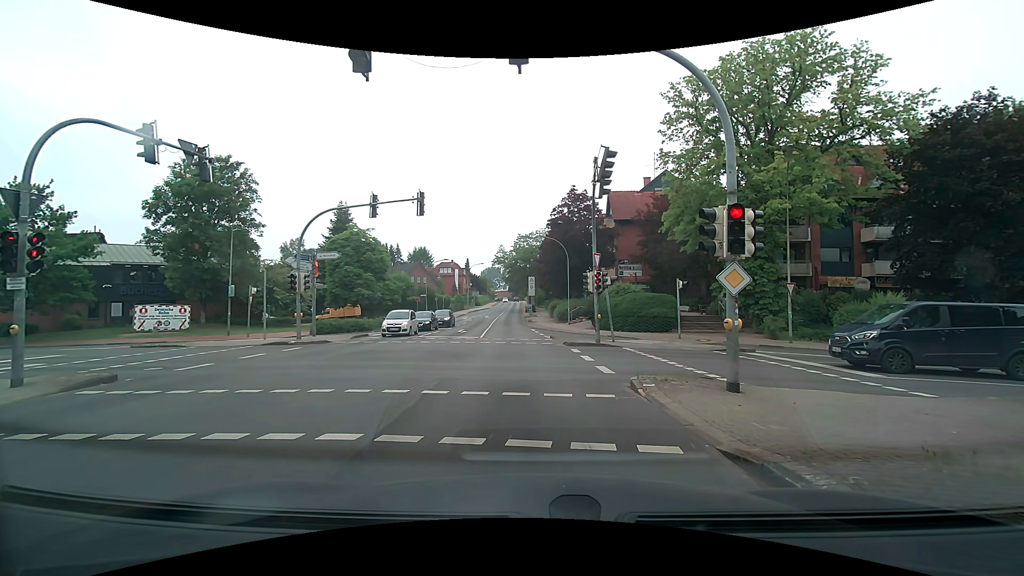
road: secondary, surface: asphalt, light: Day
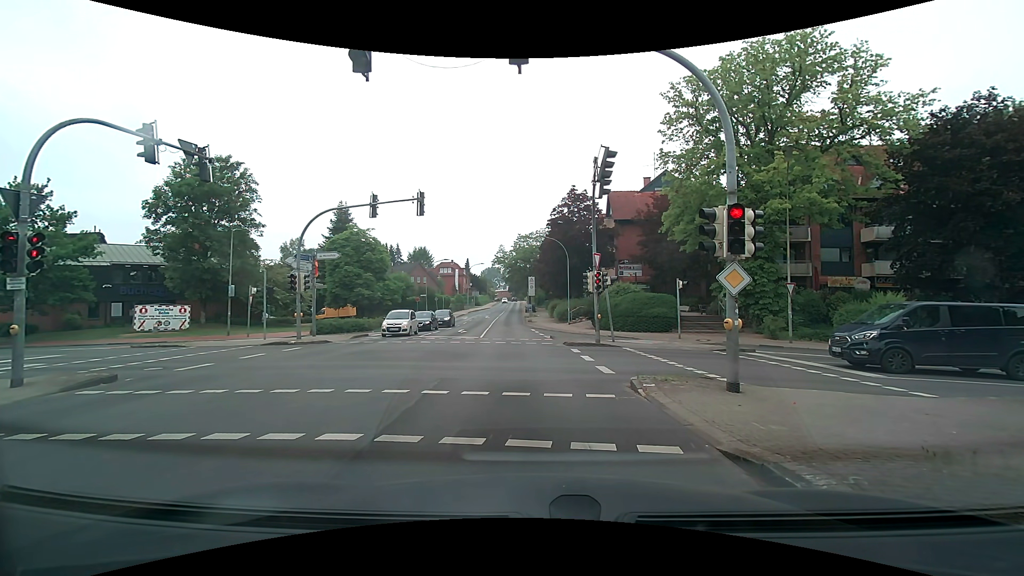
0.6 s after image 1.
(0.0, 0.0) m; 0°
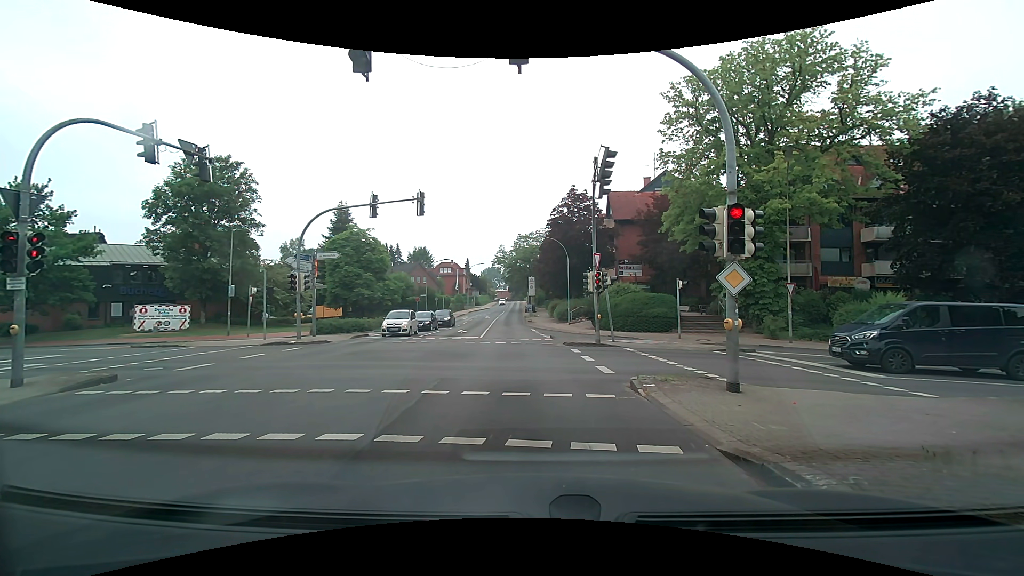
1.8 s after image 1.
(0.0, 0.0) m; 0°
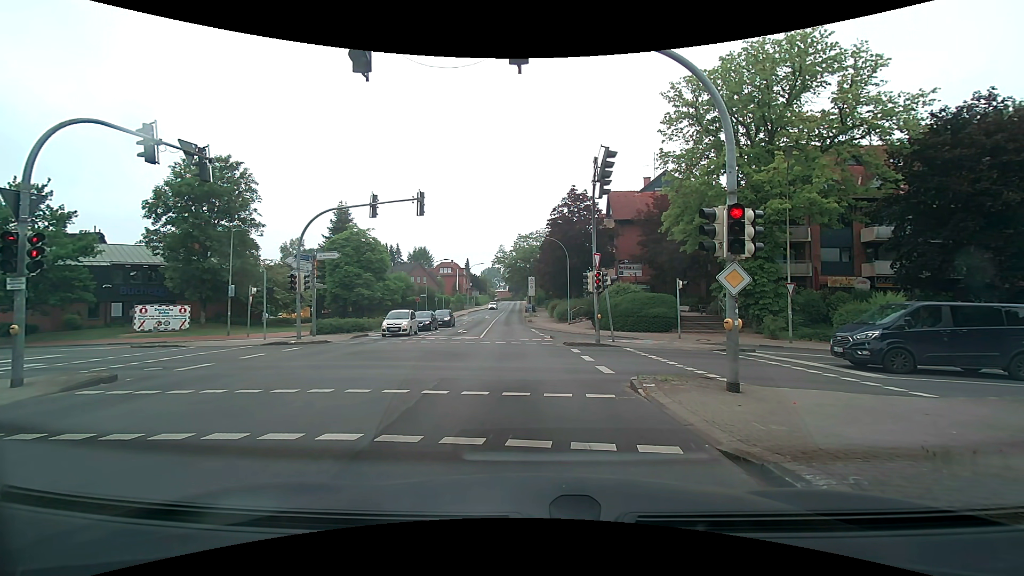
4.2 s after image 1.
(0.0, 0.0) m; 0°
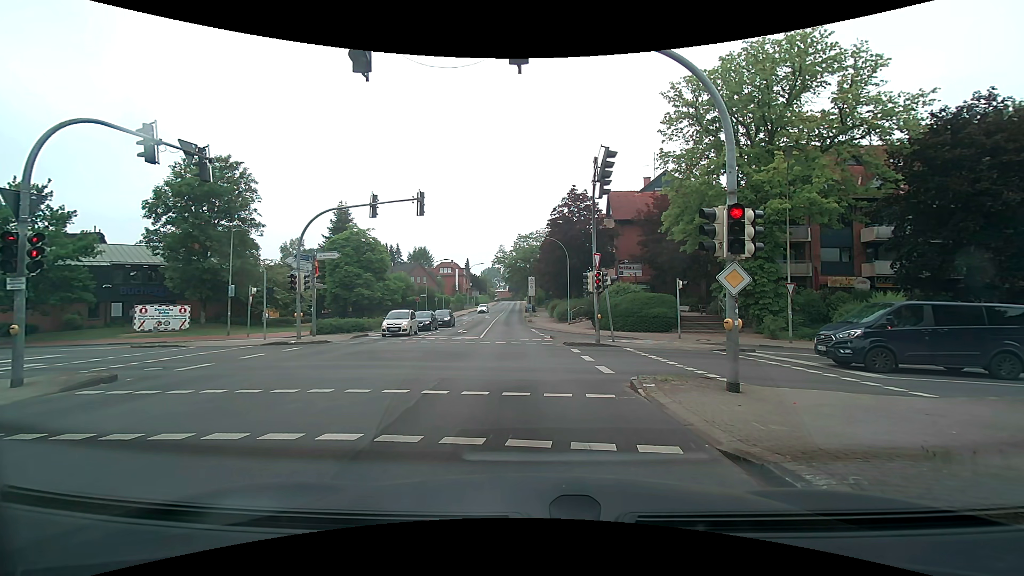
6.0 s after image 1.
(0.0, 0.0) m; 0°
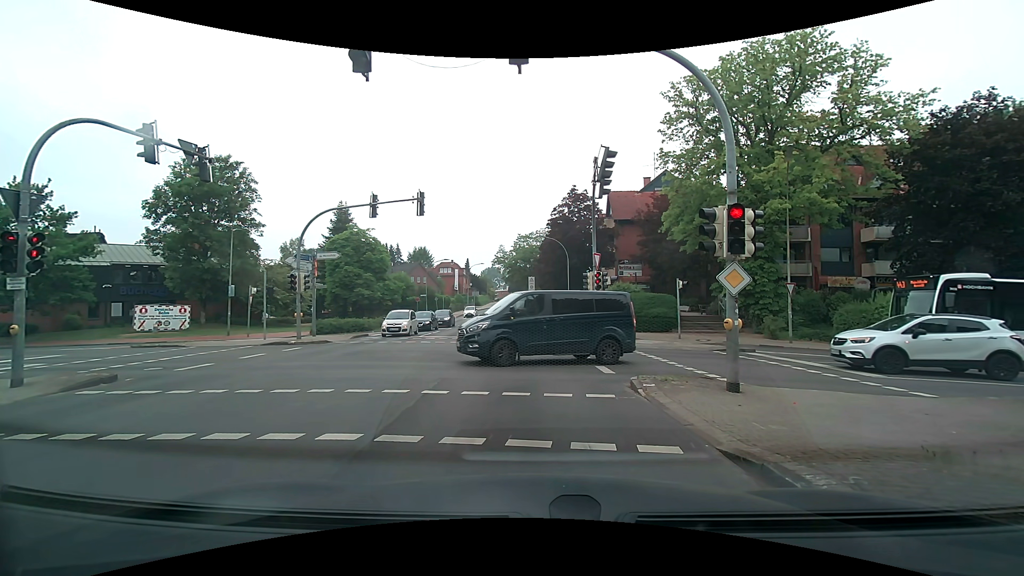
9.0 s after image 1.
(0.0, 0.0) m; 0°
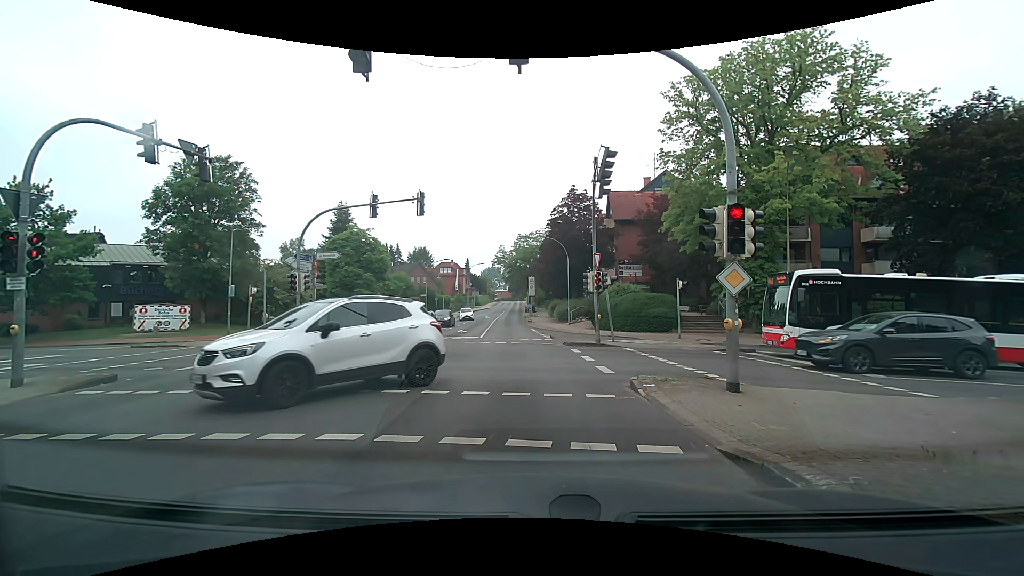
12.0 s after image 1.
(0.0, 0.0) m; 0°
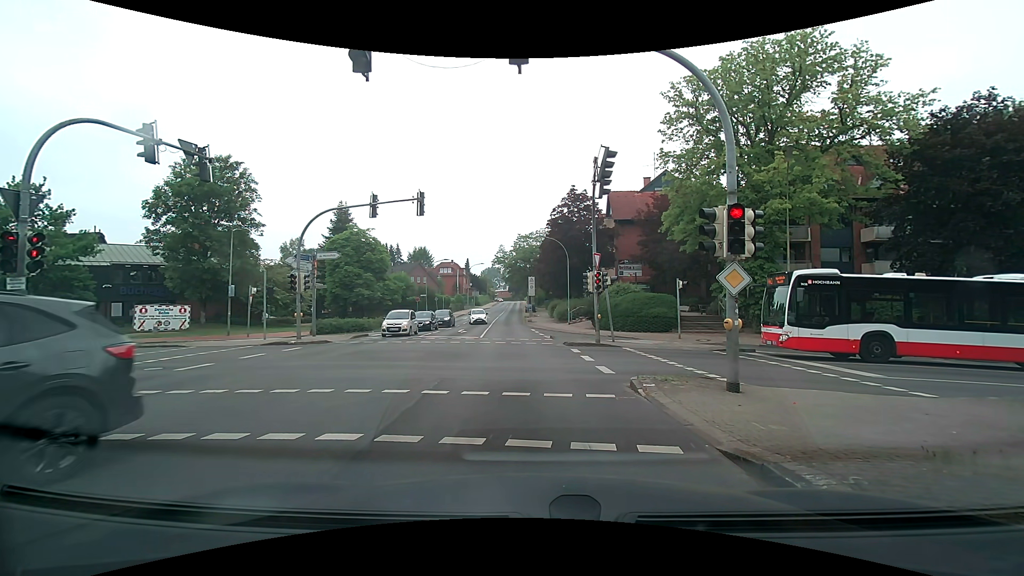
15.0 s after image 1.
(0.0, 0.0) m; 0°
(0, +10) (+1, +20) (0, +30) (0, +40) (0, +50) (-1, +60) (-1, +70) (0, +80) (0, +90) (0, +100) m
